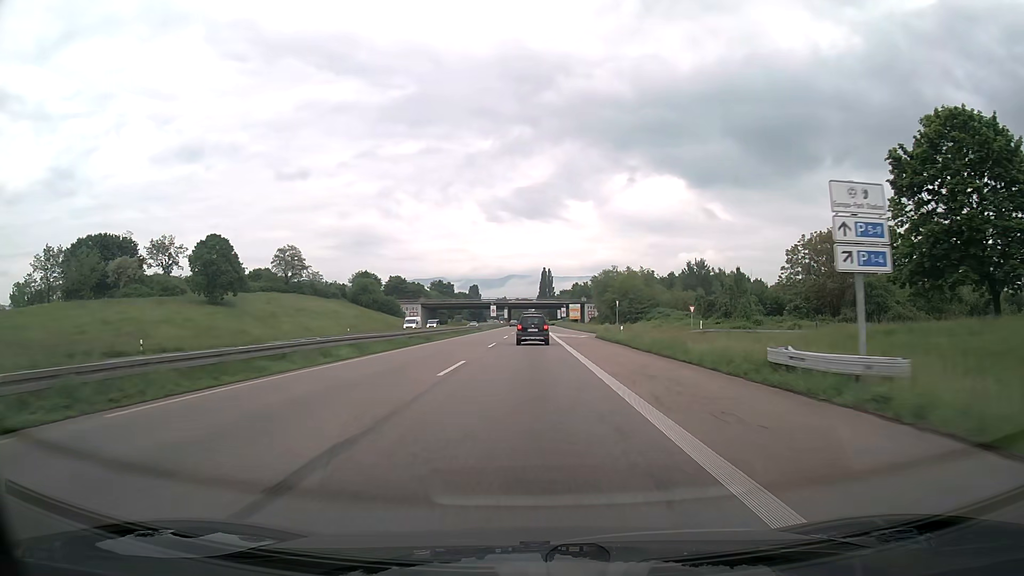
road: trunk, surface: asphalt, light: Day
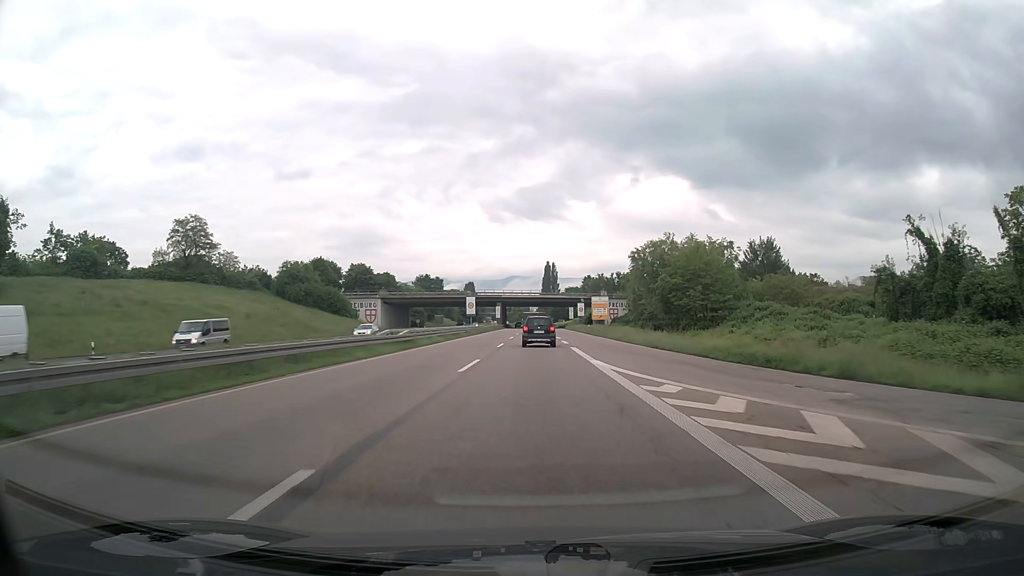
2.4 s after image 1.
(-0.1, +52.3) m; 0°
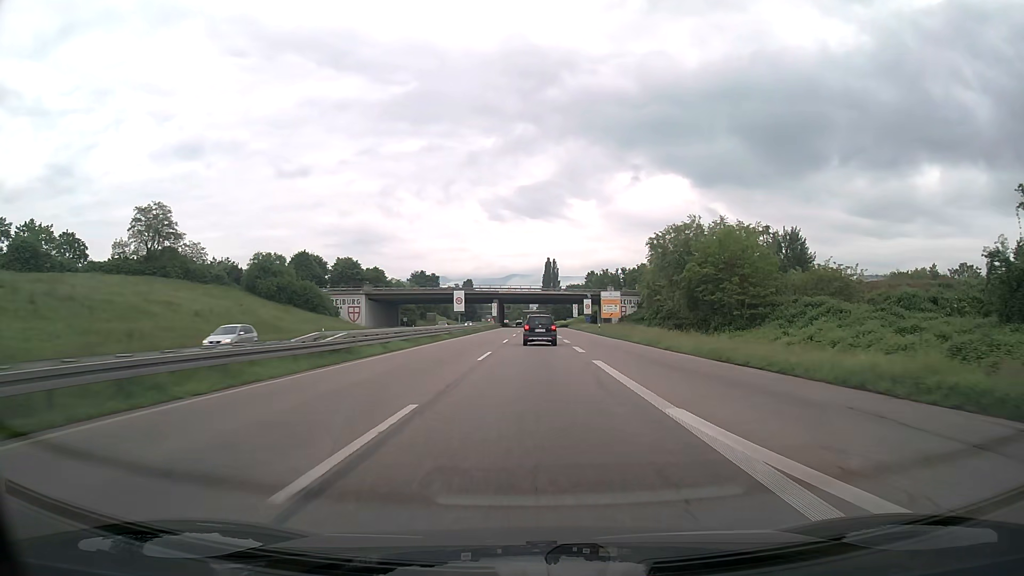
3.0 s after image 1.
(0.0, +13.1) m; 0°
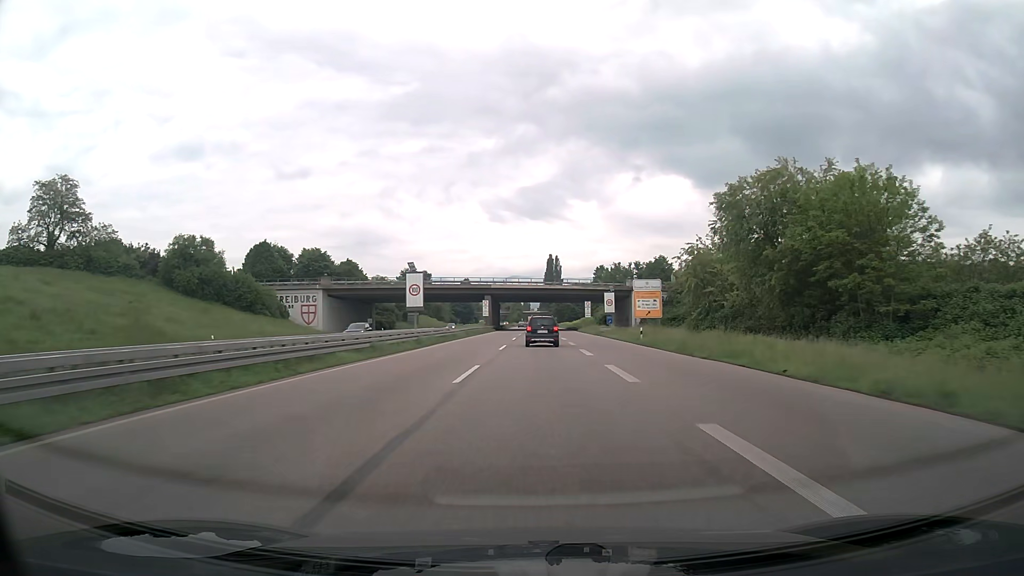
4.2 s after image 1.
(0.0, +26.3) m; 0°
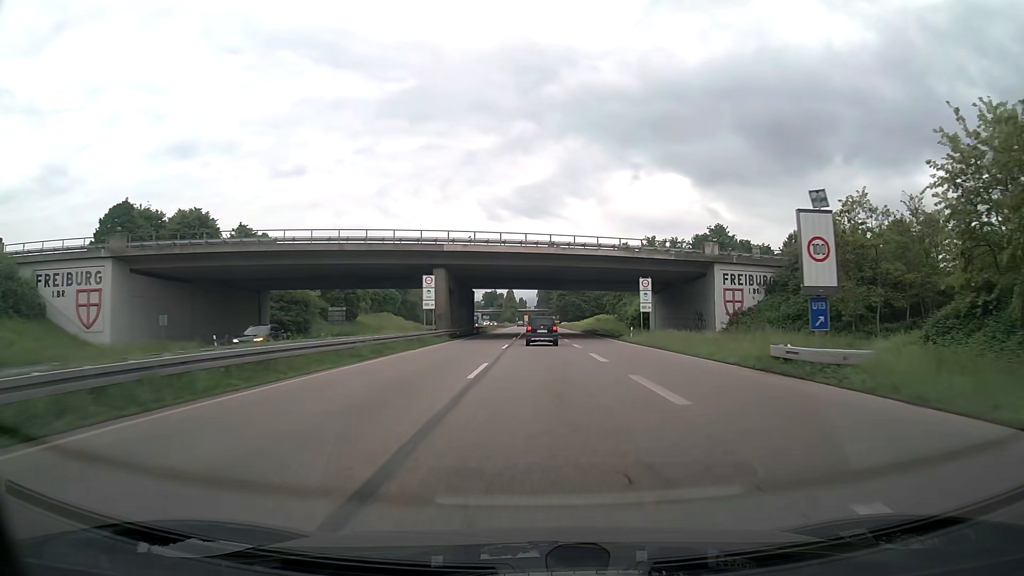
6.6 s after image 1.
(+0.2, +52.8) m; 0°
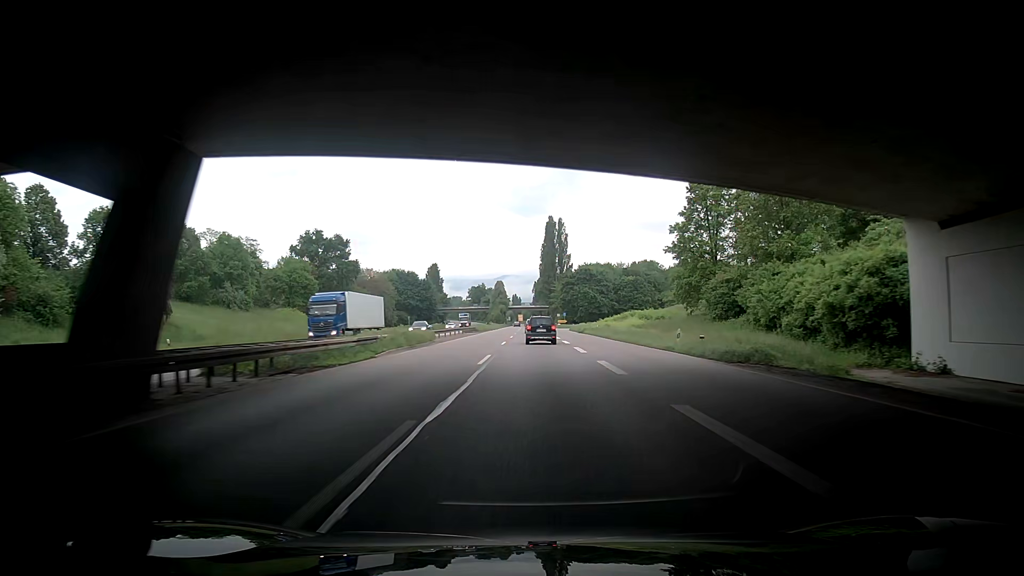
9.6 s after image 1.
(+0.2, +66.7) m; -1°
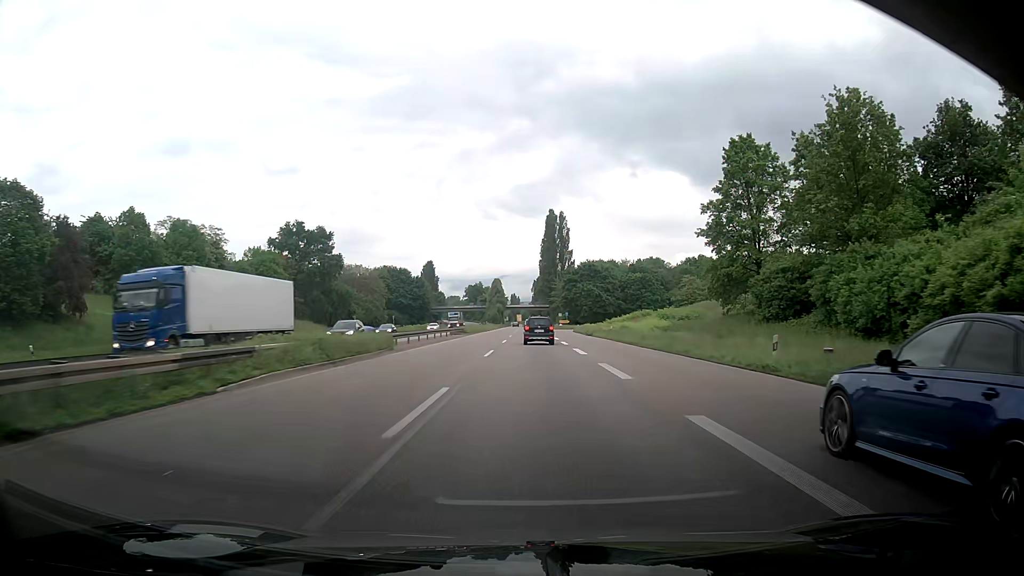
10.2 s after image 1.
(+0.1, +13.5) m; 0°
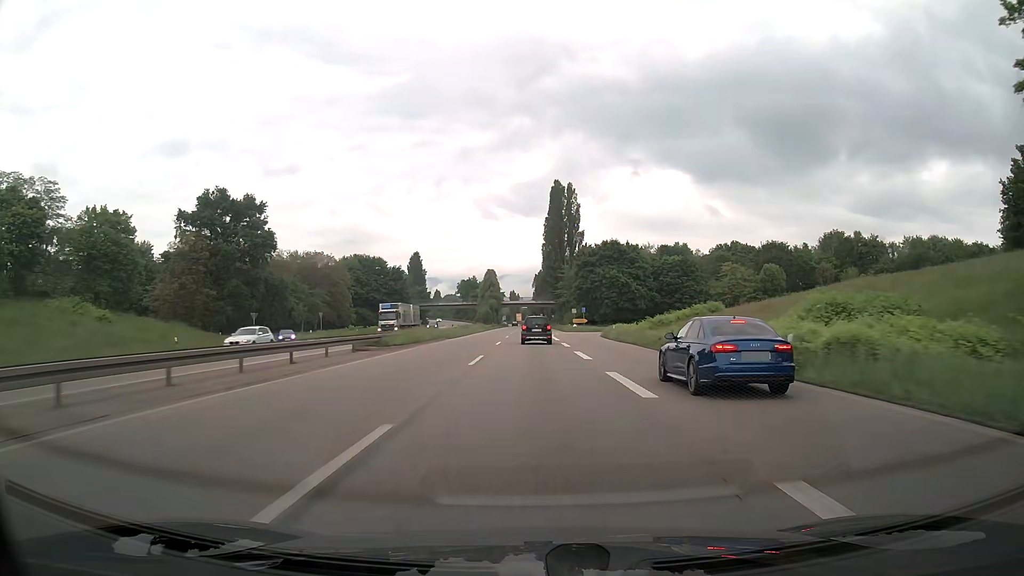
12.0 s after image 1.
(+0.4, +41.0) m; +1°
(0, +10) (0, +20) (0, +30) (0, +40) (0, +50) (0, +60) (0, +70) (0, +80) (0, +90) (0, +100) m
